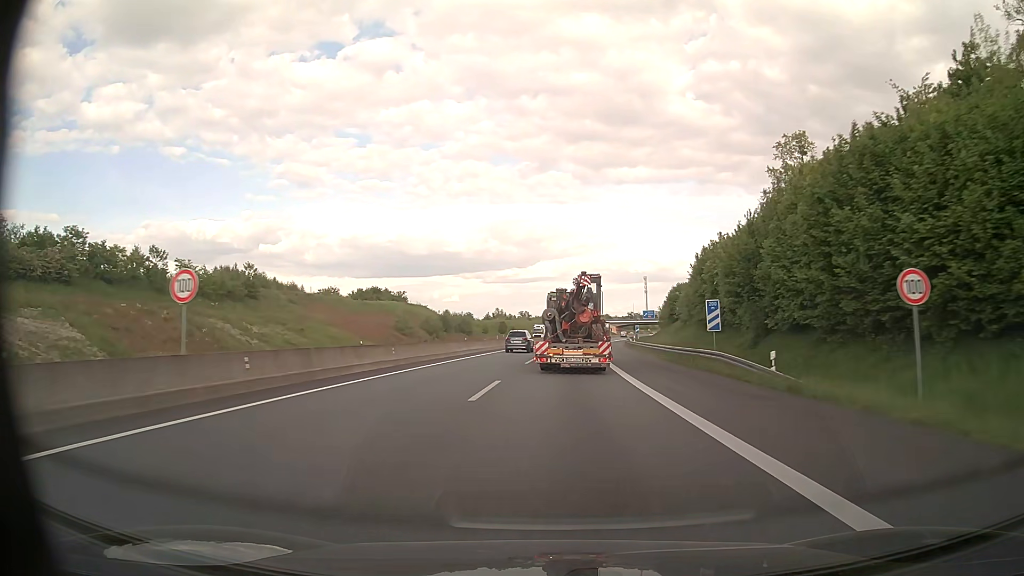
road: motorway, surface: asphalt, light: Day
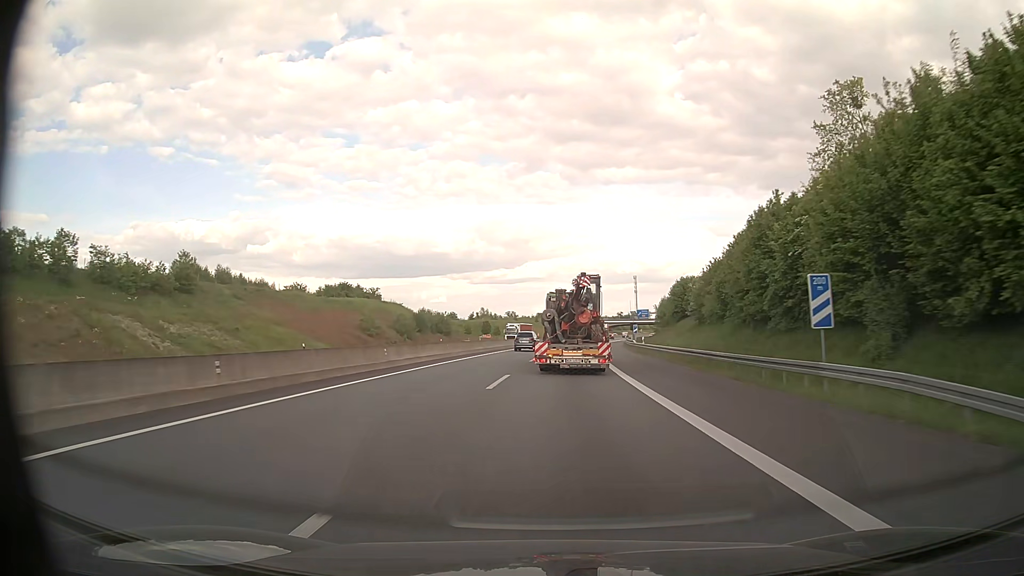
(+0.2, +14.8) m; +1°
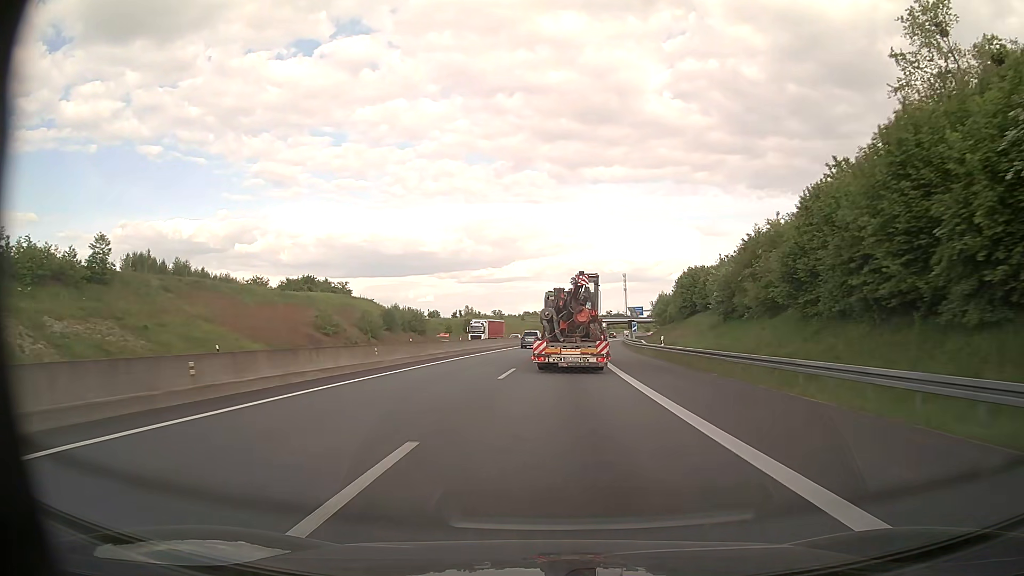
(+0.1, +14.7) m; +1°
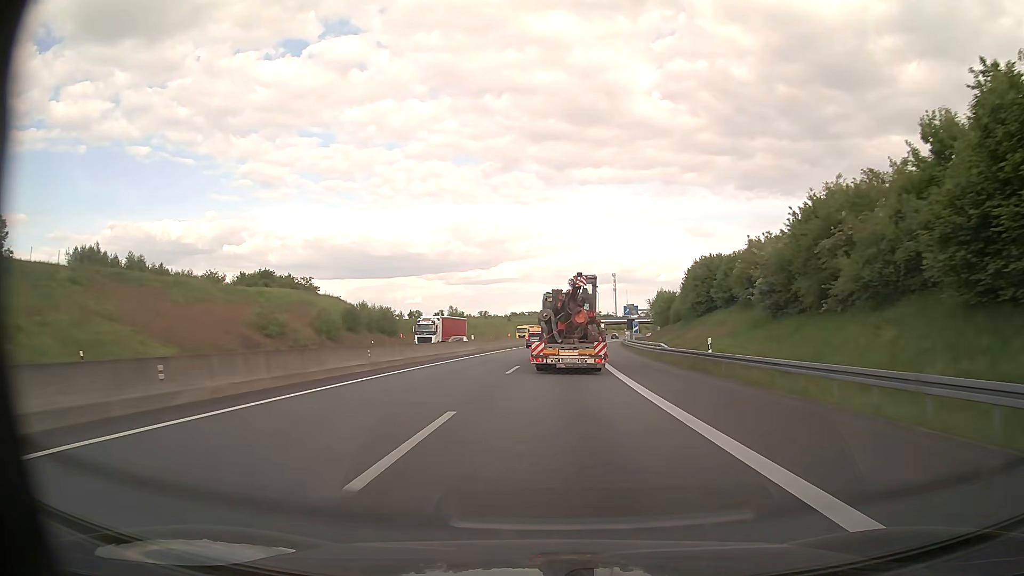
(+0.1, +14.7) m; +1°
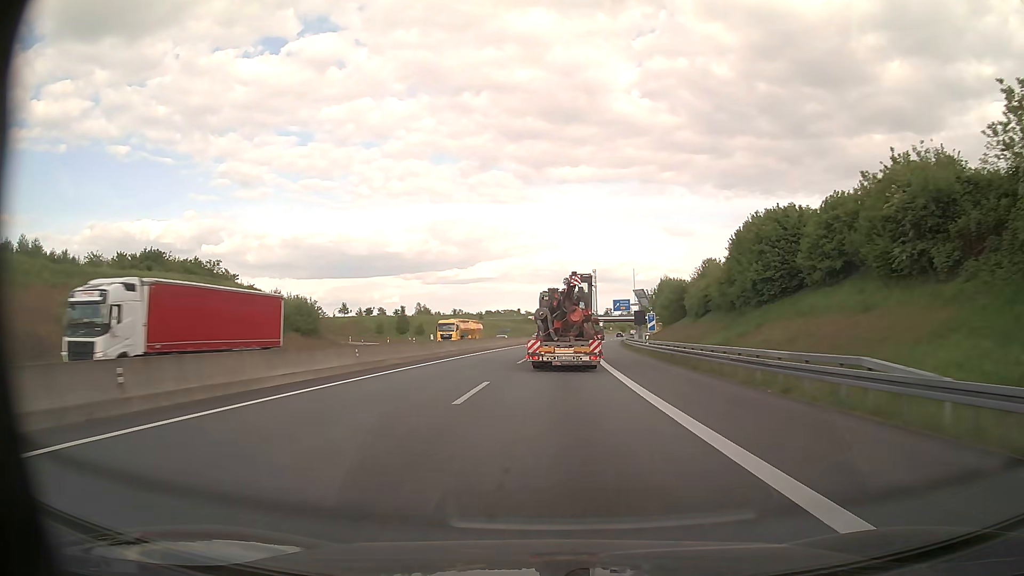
(+0.5, +29.1) m; +2°
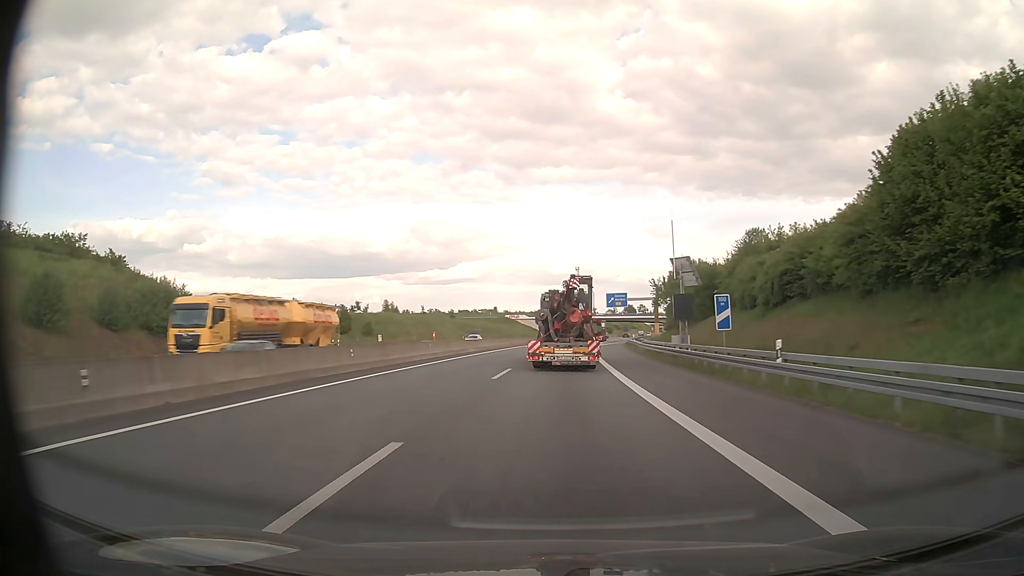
(+0.4, +28.8) m; +1°
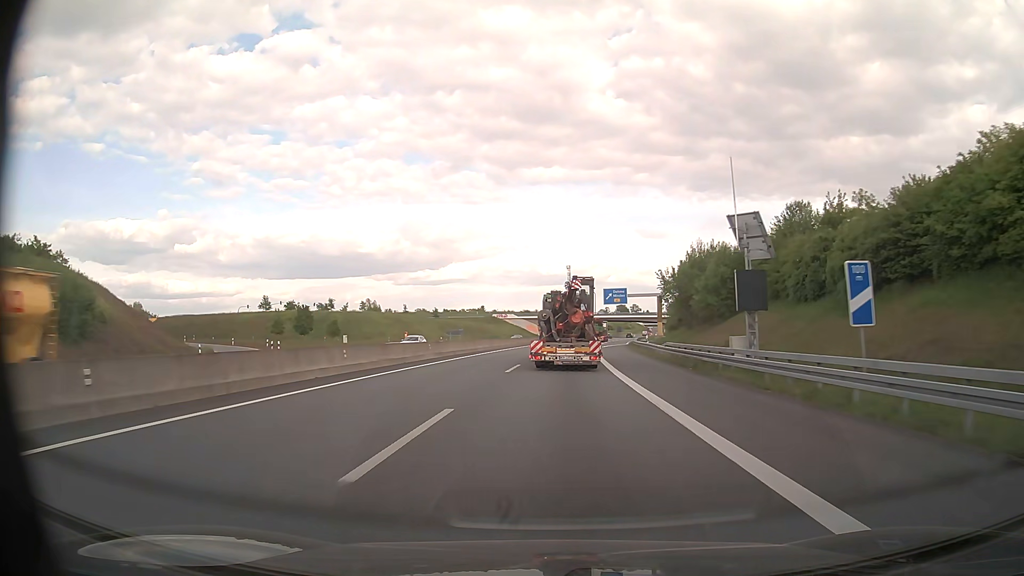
(+0.1, +14.3) m; +1°
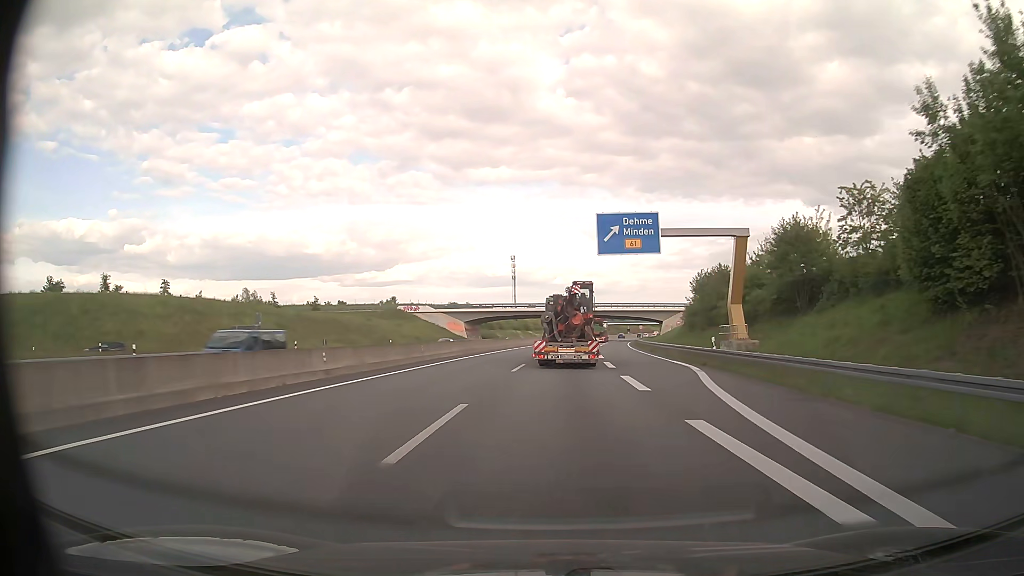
(+2.8, +71.6) m; +4°
(0, +10) (0, +20) (+1, +30) (+1, +40) (+2, +50) (+2, +60) (+3, +70) (+4, +80) (+5, +90) (+6, +100) m
